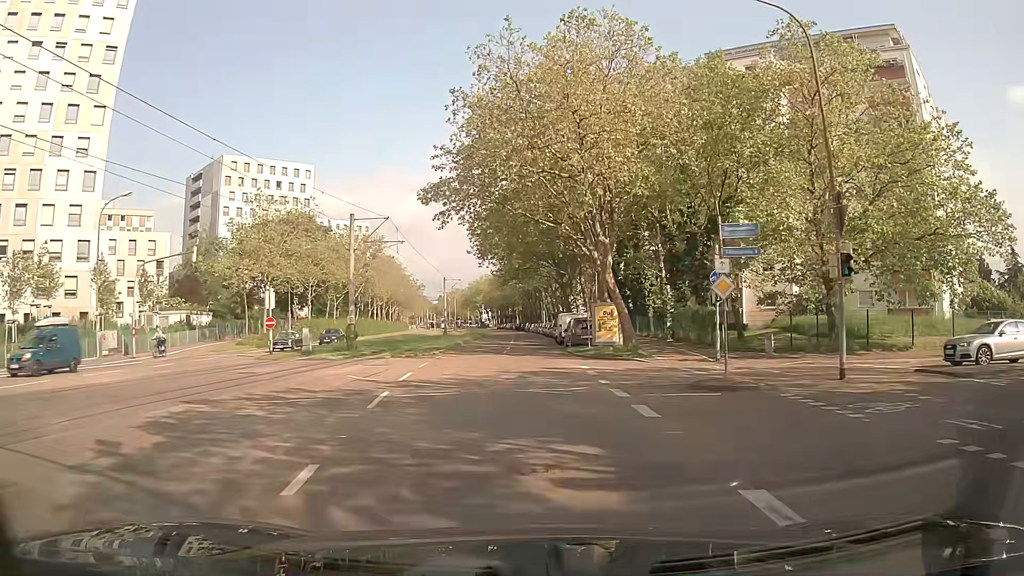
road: tertiary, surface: asphalt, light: Day
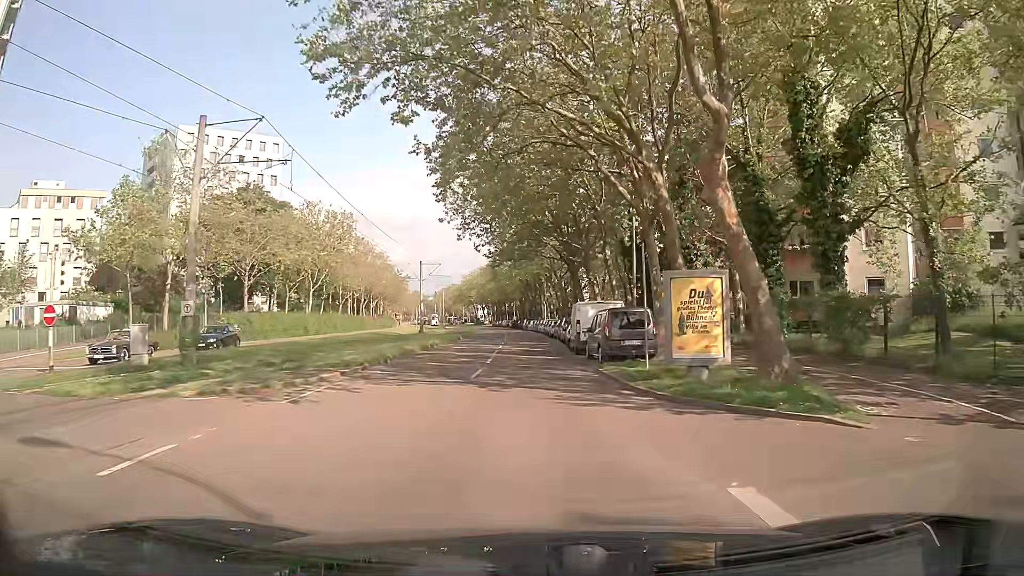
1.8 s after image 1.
(-0.1, +18.2) m; 0°
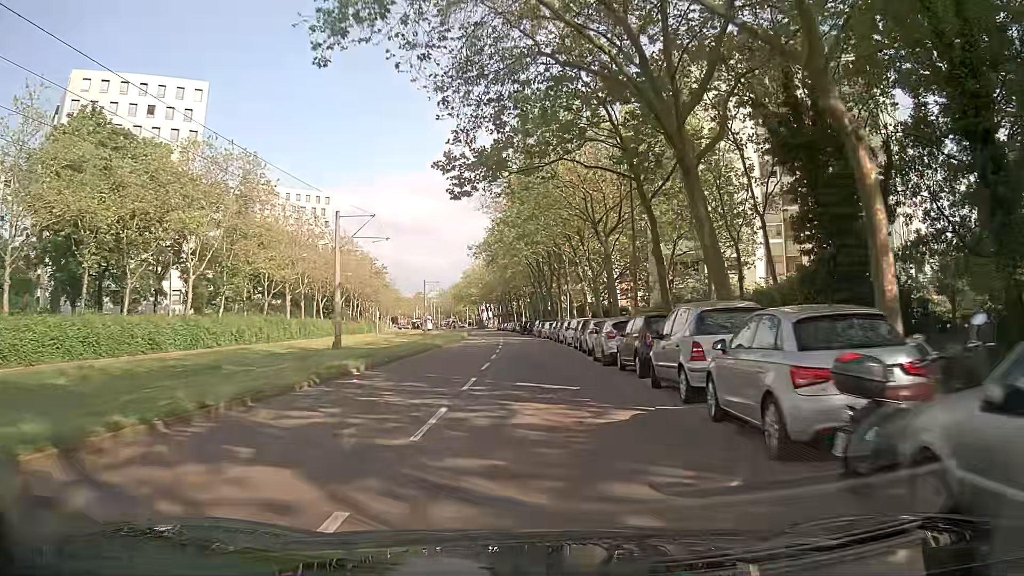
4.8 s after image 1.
(-0.3, +33.4) m; -2°
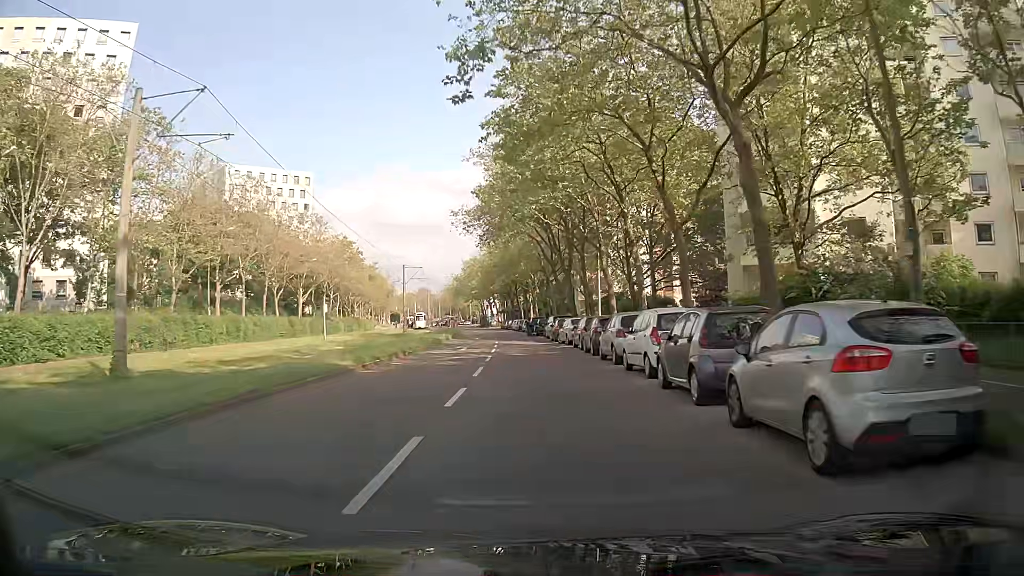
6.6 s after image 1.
(+0.3, +21.0) m; 0°
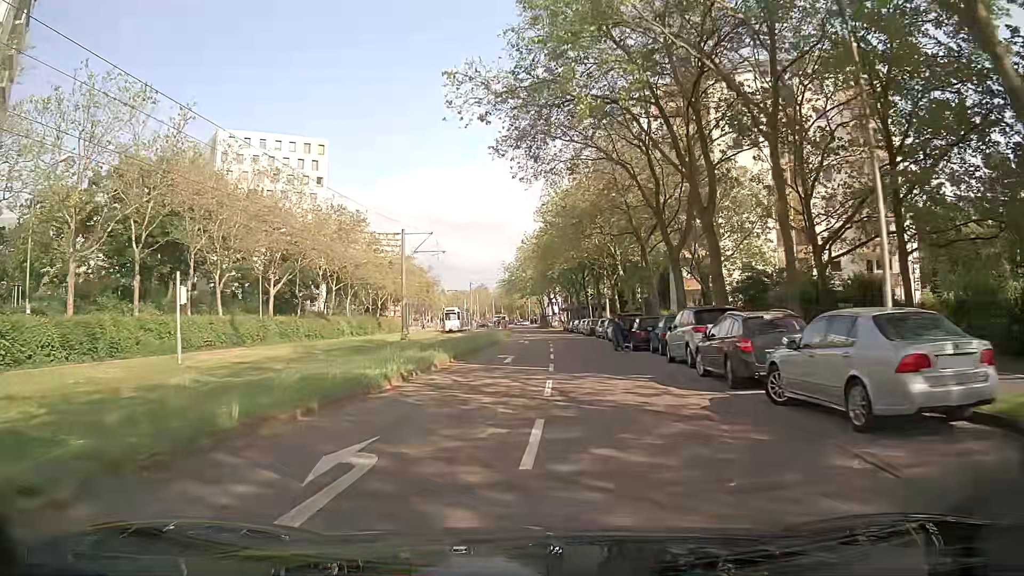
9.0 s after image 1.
(-1.0, +28.3) m; -5°
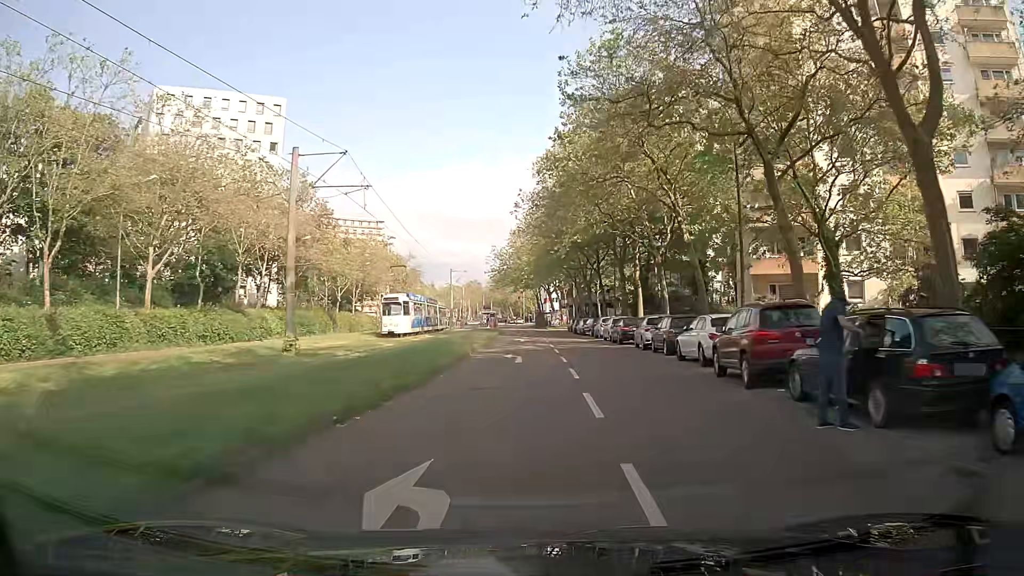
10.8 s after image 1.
(-0.3, +20.9) m; 0°
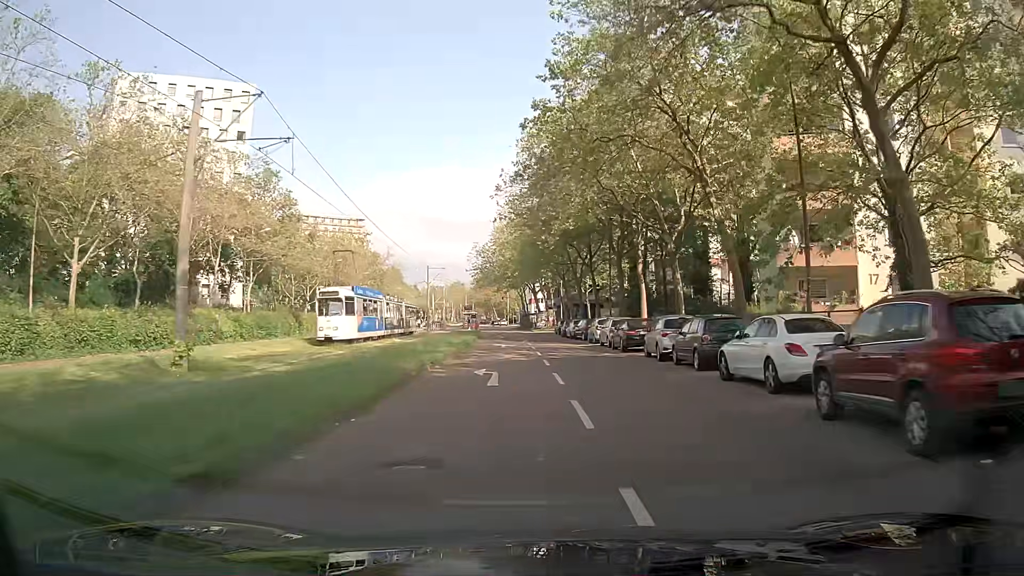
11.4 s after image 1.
(+0.1, +6.8) m; +1°
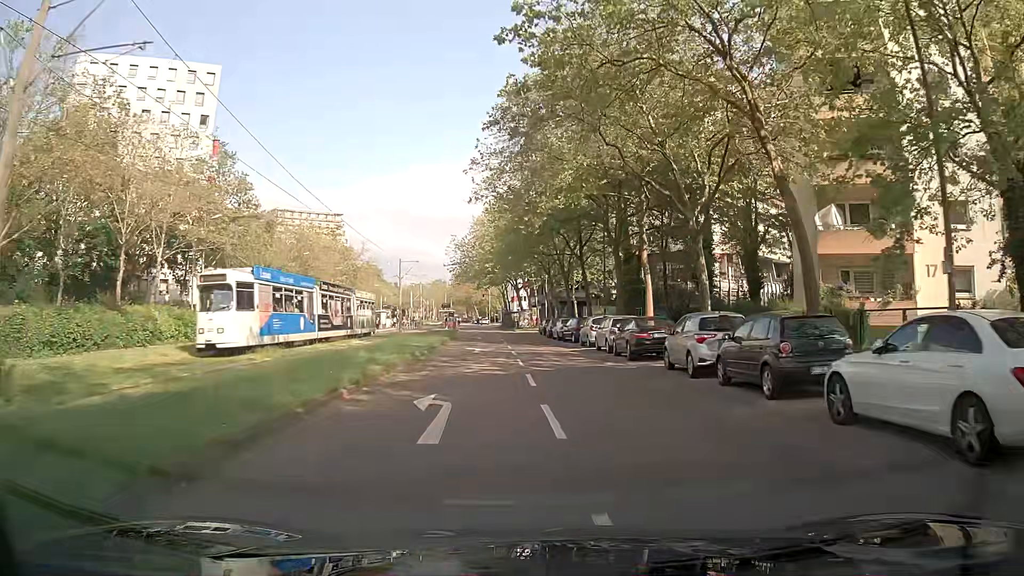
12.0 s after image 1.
(+0.1, +6.8) m; +2°
(0, +10) (0, +20) (+1, +30) (0, +40) (-1, +50) (-1, +60) (-2, +70) (-3, +80) (-4, +90) (-5, +100) m
